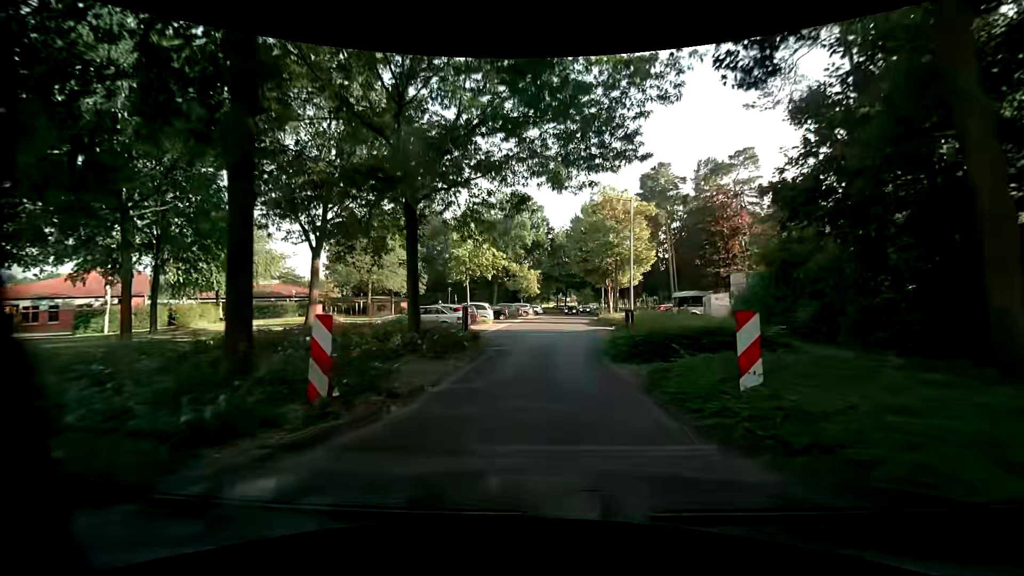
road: unclassified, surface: asphalt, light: Day
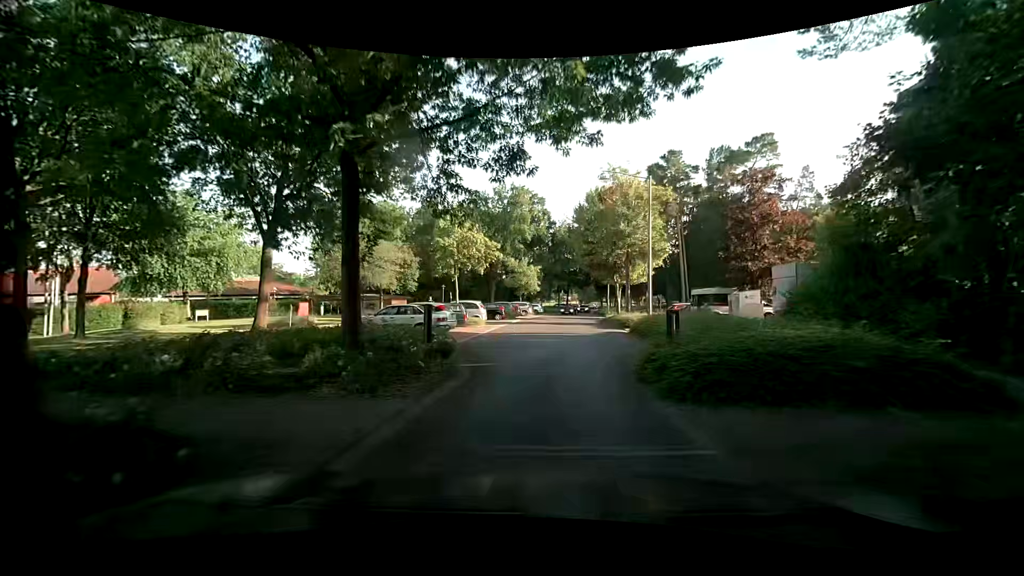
(0.0, +5.0) m; +1°
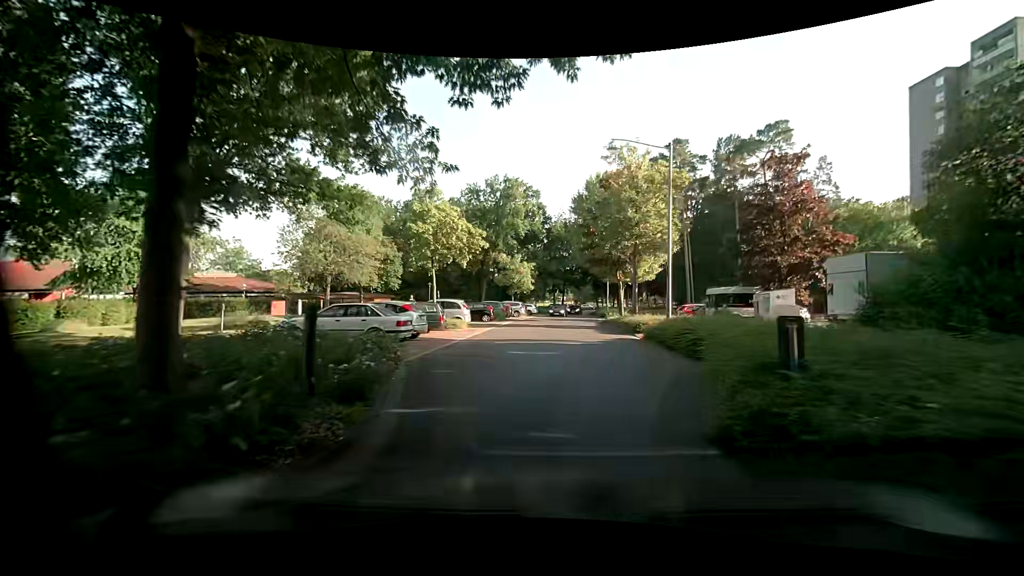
(0.0, +5.0) m; +1°
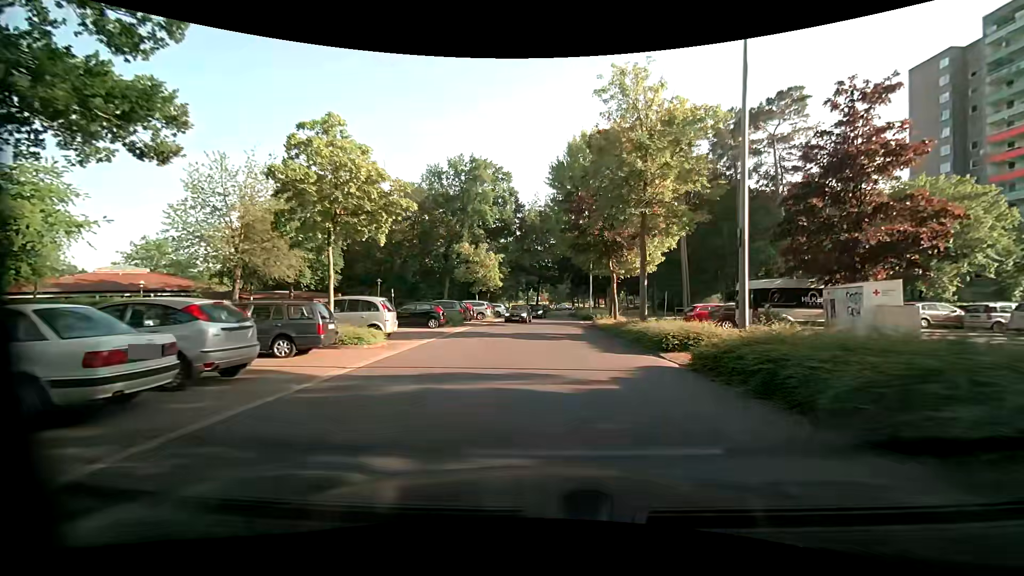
(+0.1, +10.0) m; +1°
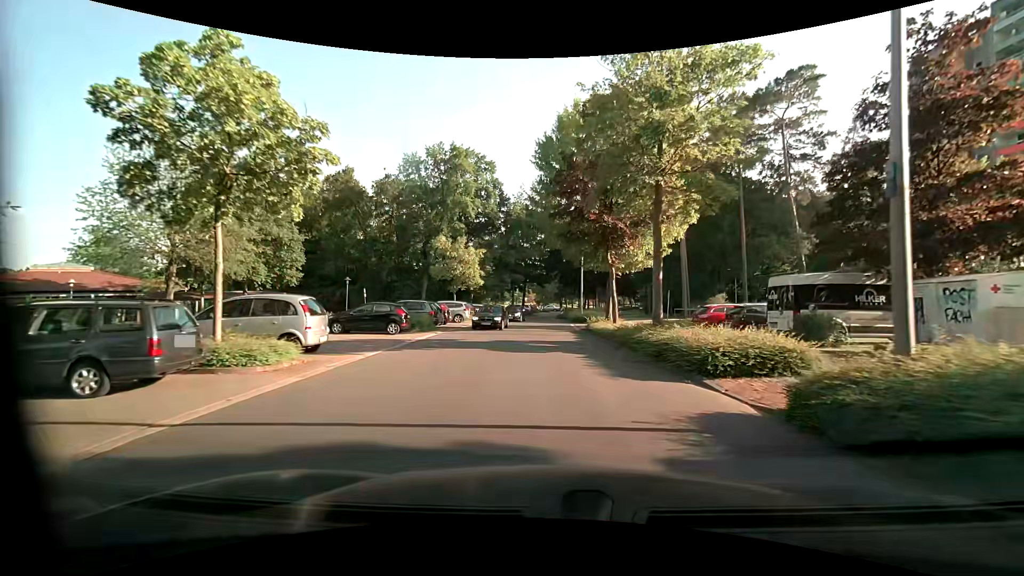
(+0.2, +5.0) m; +3°
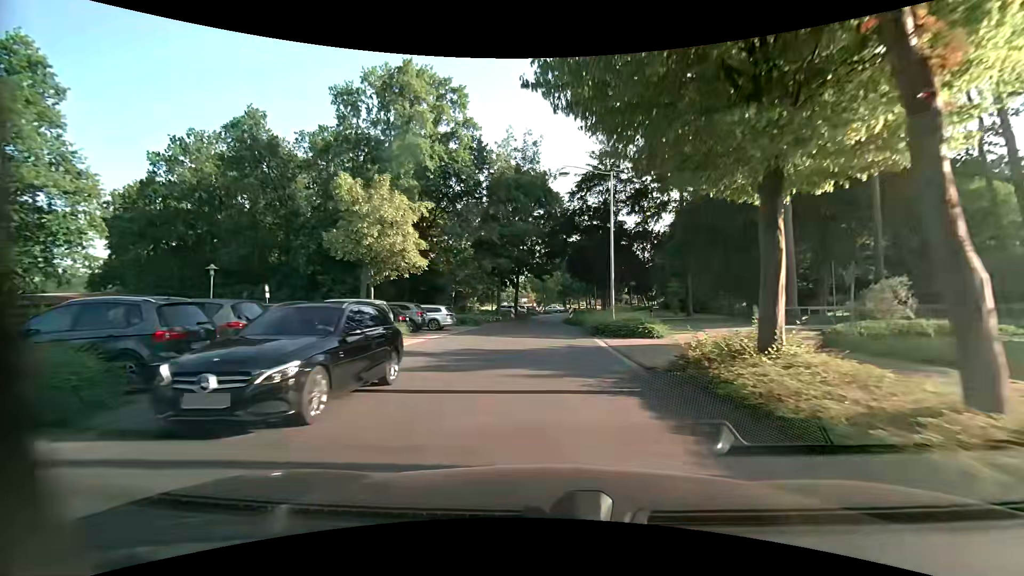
(+0.2, +20.0) m; 0°
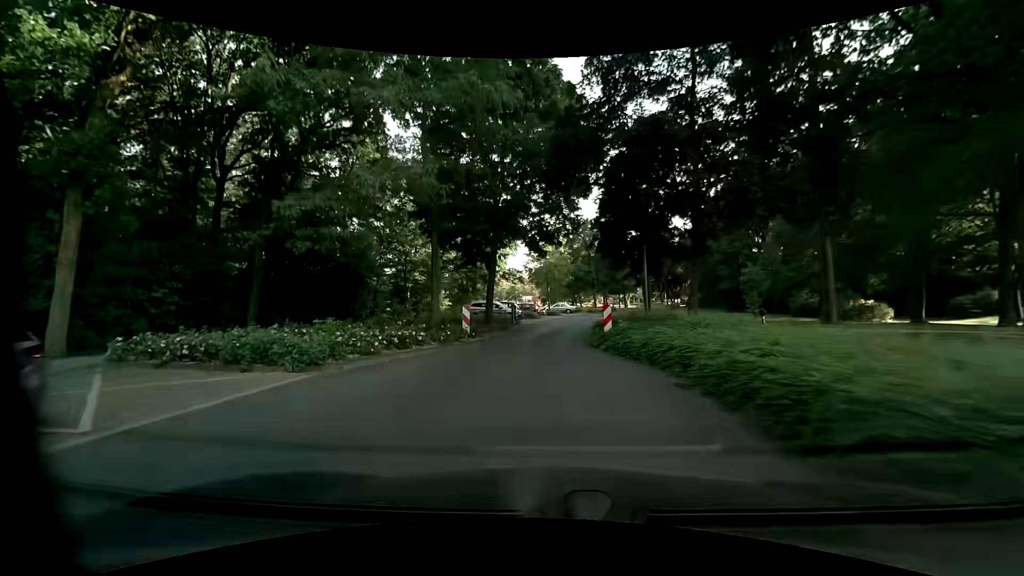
(+0.6, +25.0) m; 0°
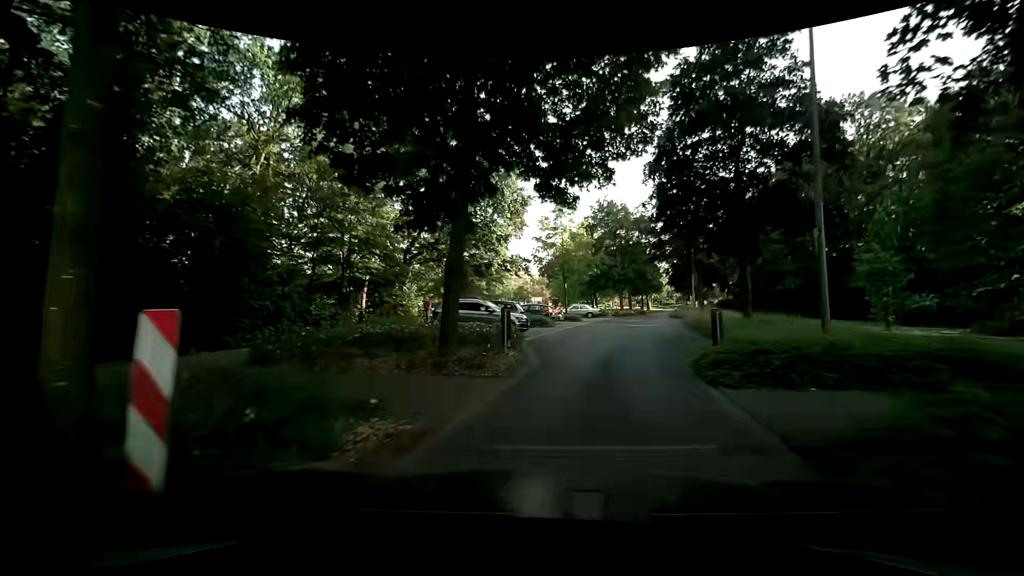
(-0.6, +14.9) m; -2°
(+1, +10) (+2, +20) (+4, +30) (+7, +39) (+9, +49) (+12, +59) (+15, +68) (+19, +77) (+22, +87) (+26, +96) m
